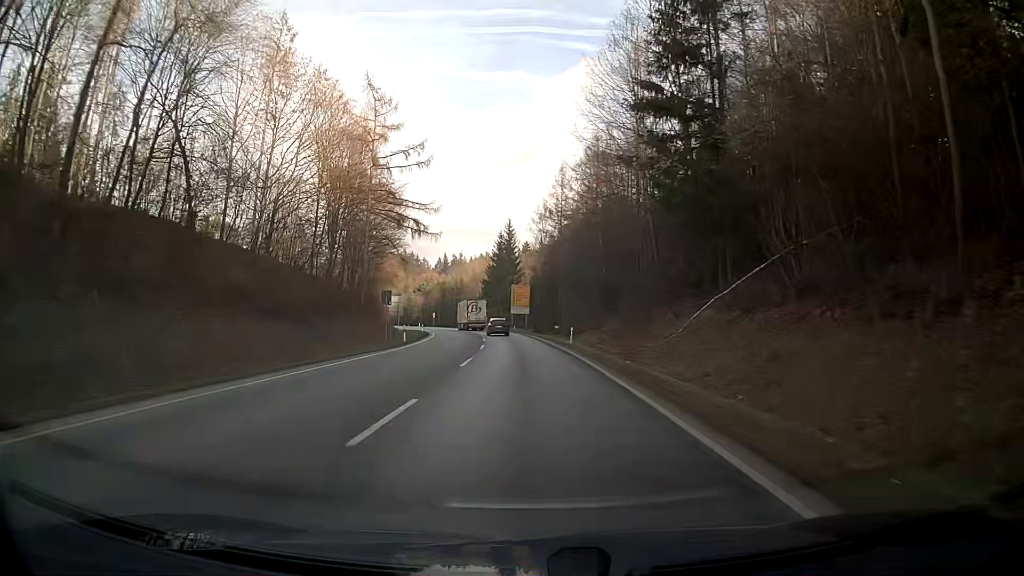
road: secondary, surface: asphalt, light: Day
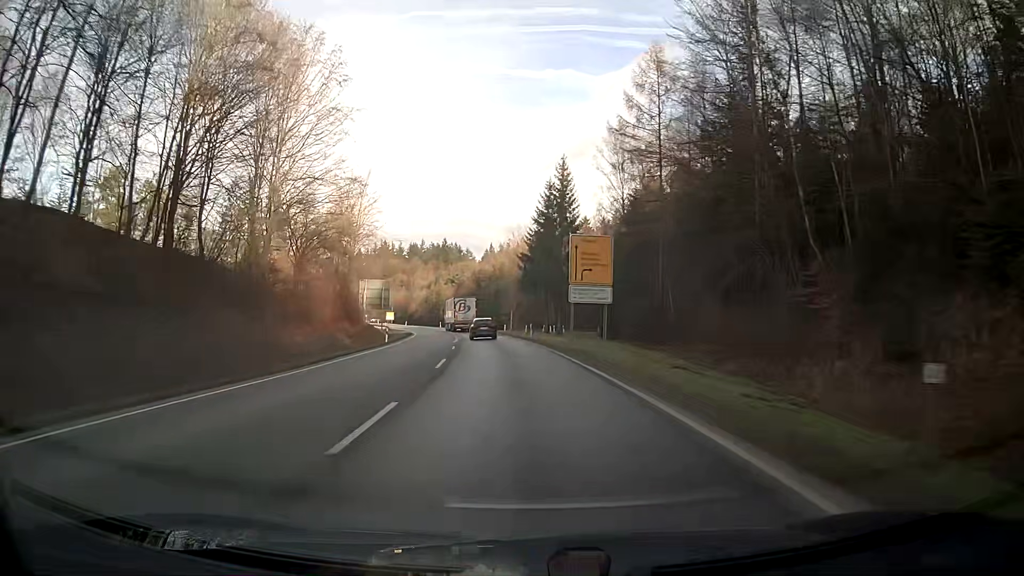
(-1.8, +48.8) m; -5°
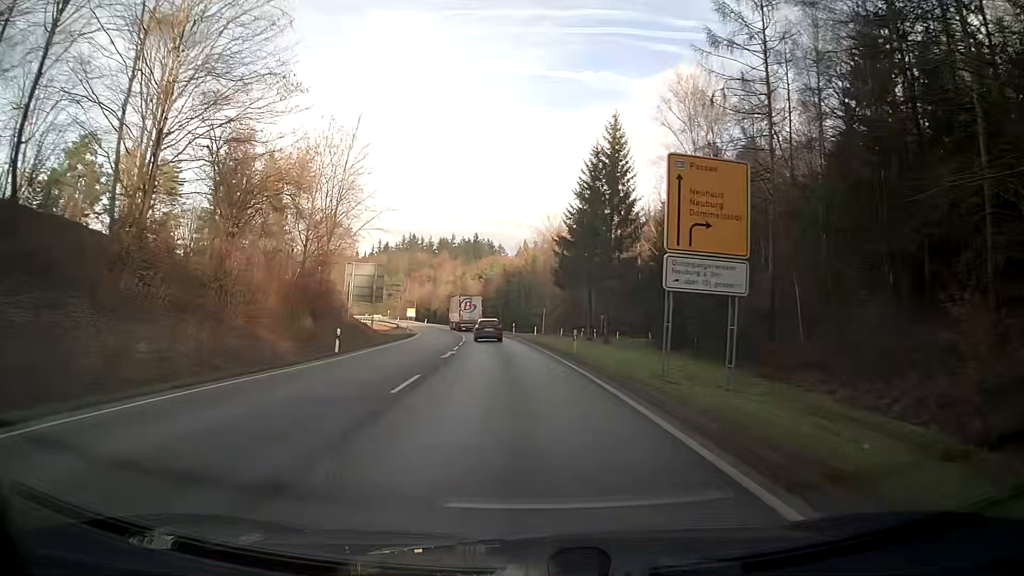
(-0.4, +18.6) m; -3°
